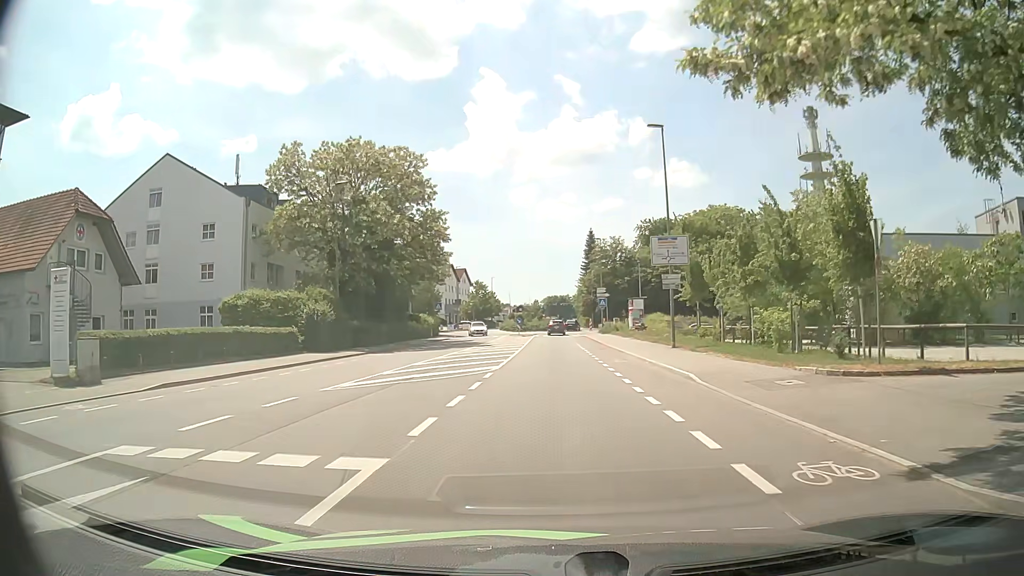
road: tertiary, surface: asphalt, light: Day
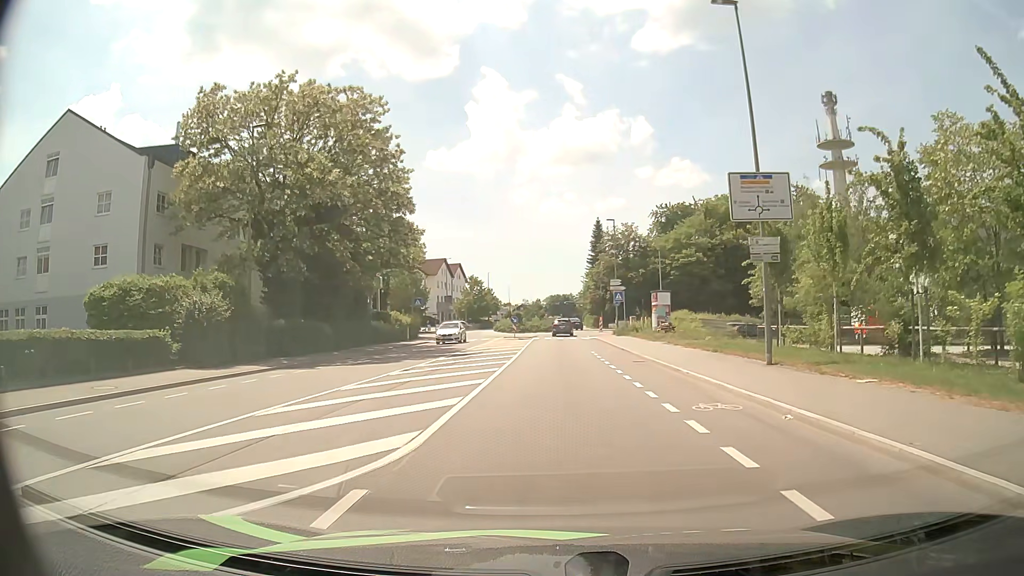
(+0.1, +13.1) m; 0°
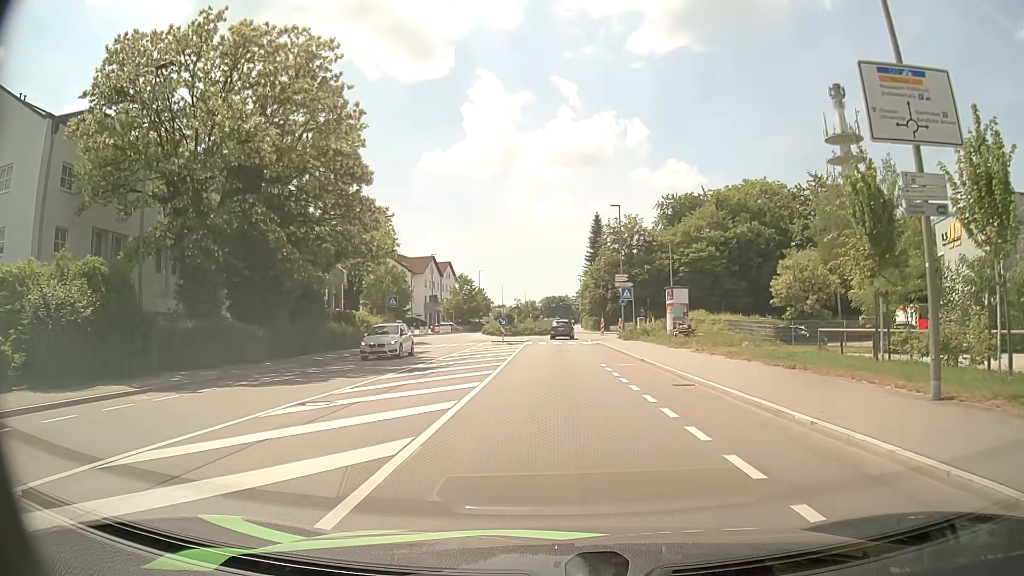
(+0.1, +8.3) m; +1°
(0, +10) (0, +20) (0, +30) (0, +40) (0, +50) (+1, +60) (+2, +70) (+1, +80) (-1, +90) (-1, +100) m
